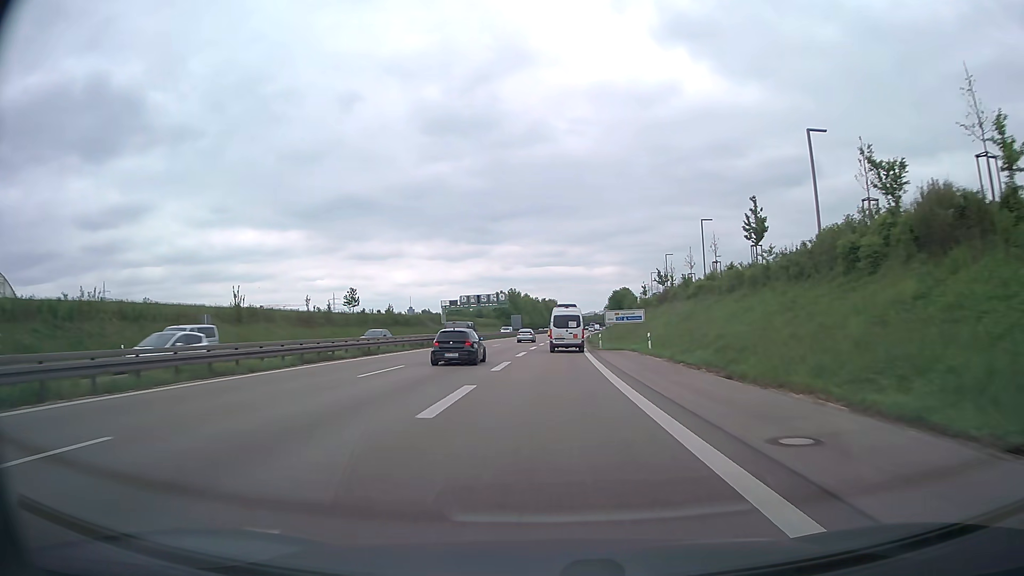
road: trunk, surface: asphalt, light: Day
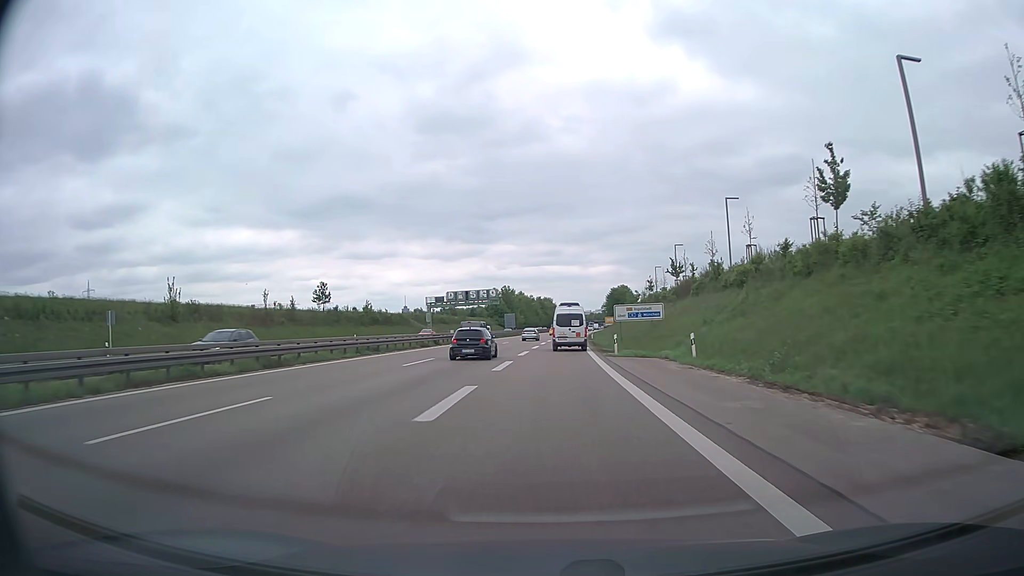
(0.0, +12.4) m; 0°
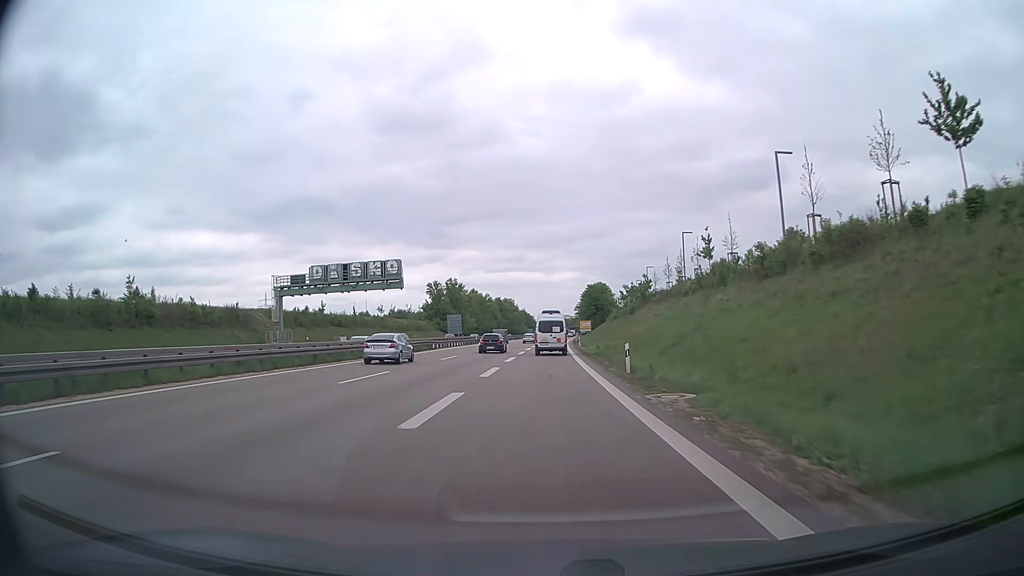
(+1.6, +60.1) m; +3°
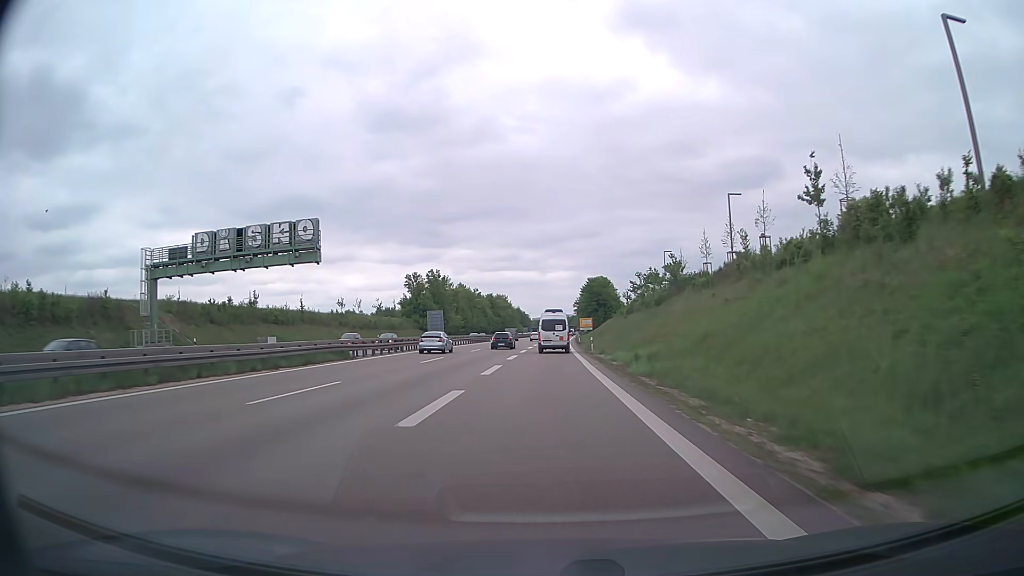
(+0.1, +24.0) m; 0°
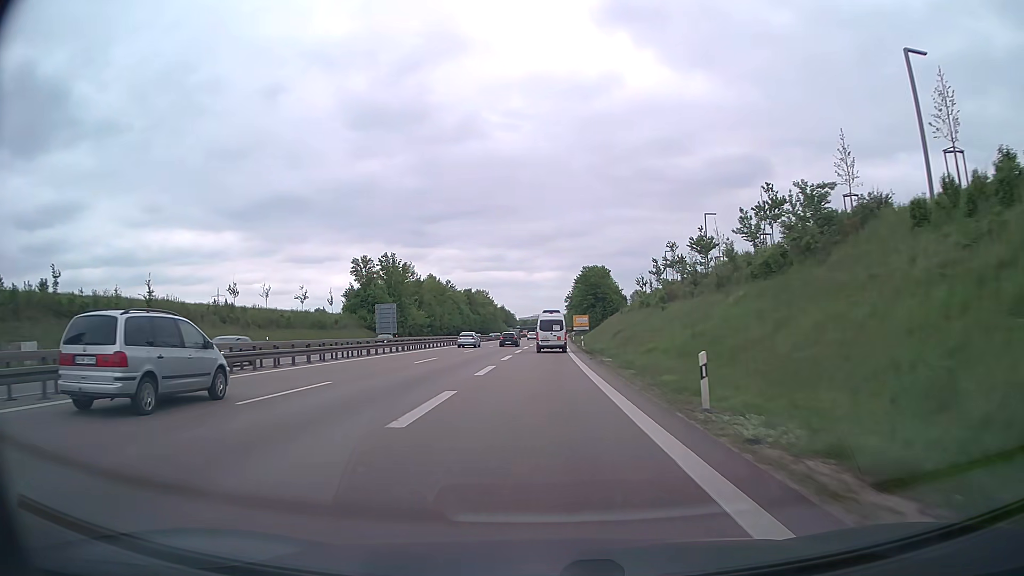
(+0.4, +36.1) m; +1°
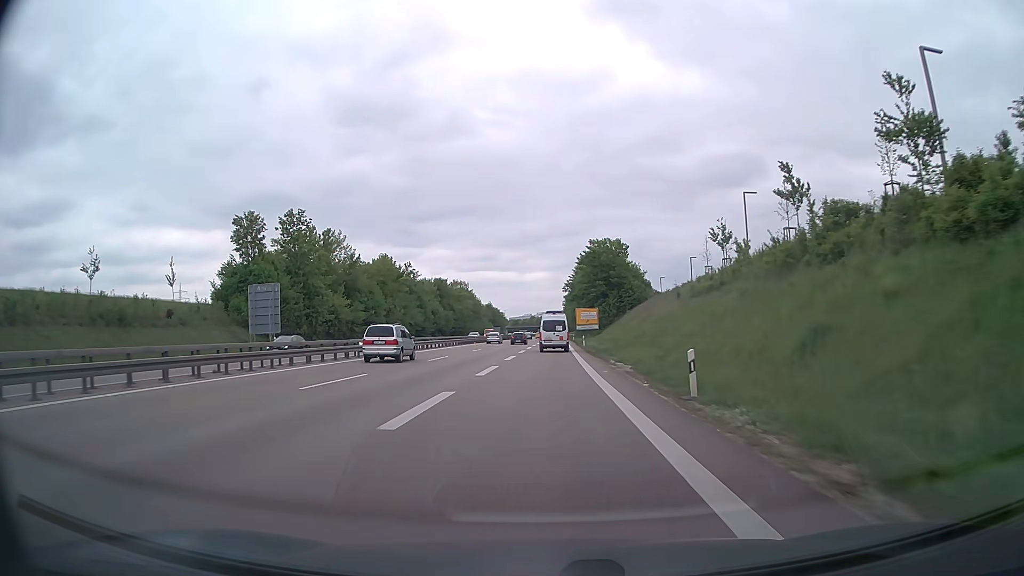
(+0.4, +48.4) m; +1°
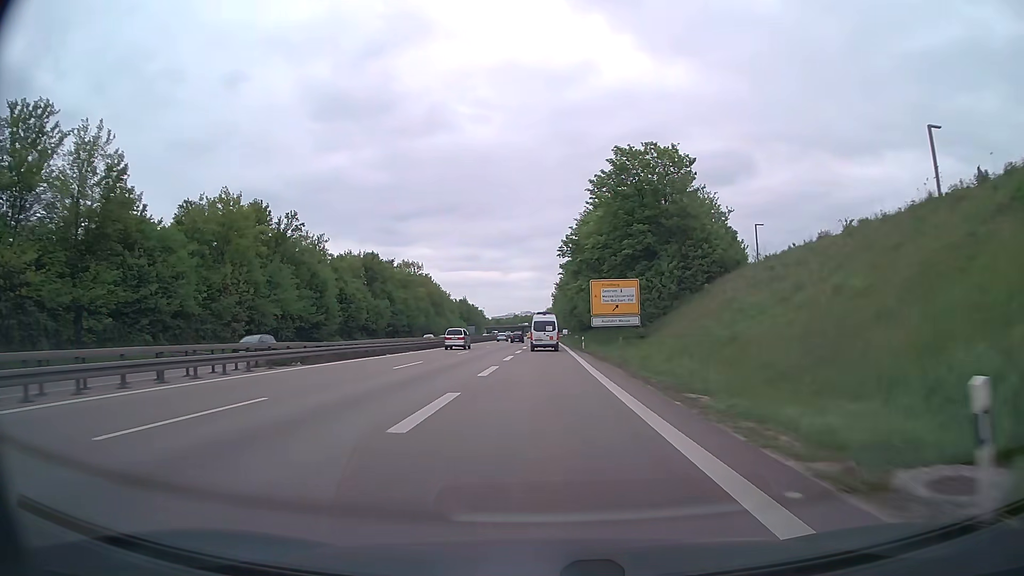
(+0.5, +60.4) m; +1°
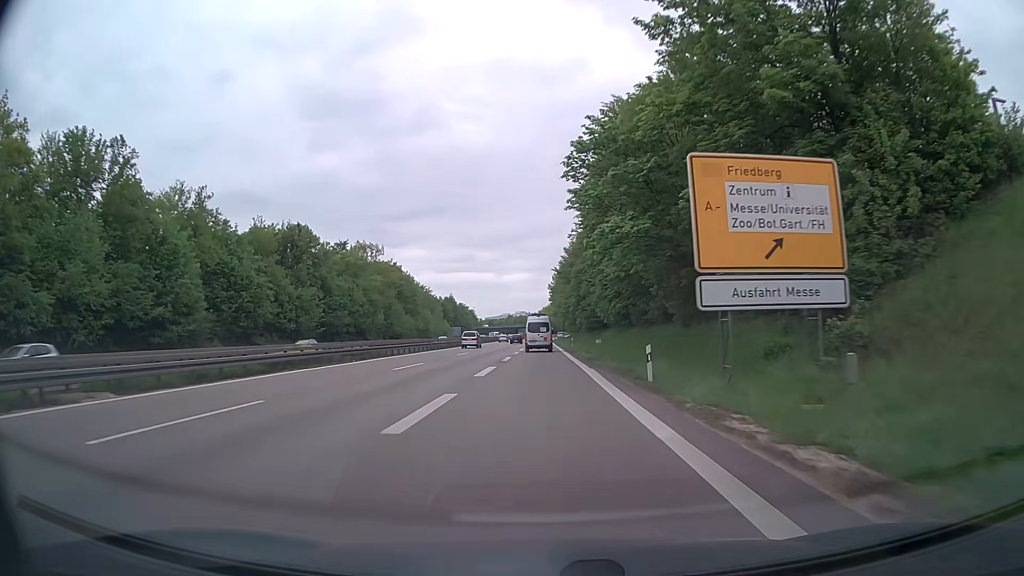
(+0.2, +36.1) m; 0°
(0, +10) (0, +20) (0, +30) (0, +40) (0, +50) (0, +60) (-1, +70) (-1, +80) (-1, +90) (-1, +100) m
